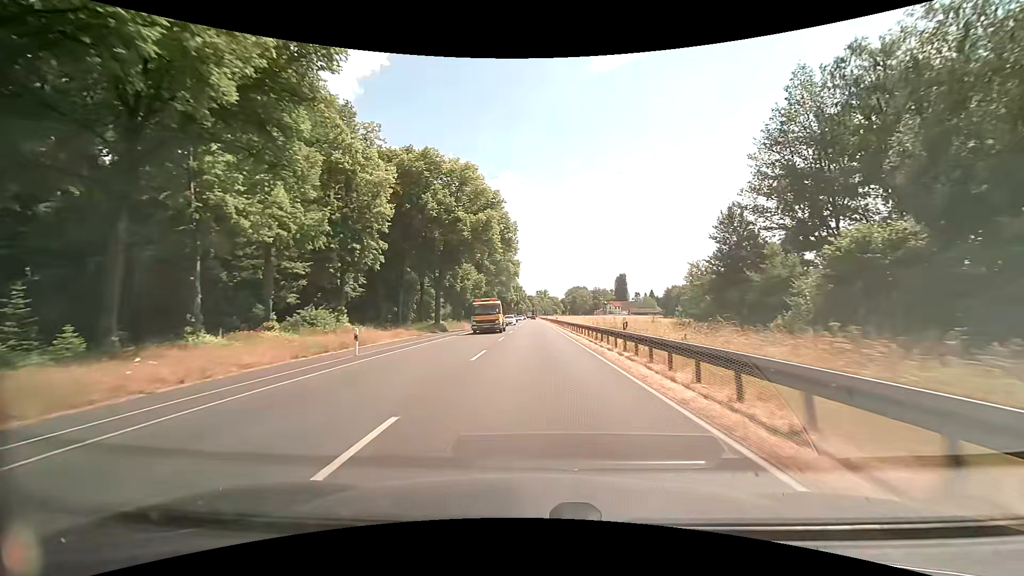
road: primary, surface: asphalt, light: Day
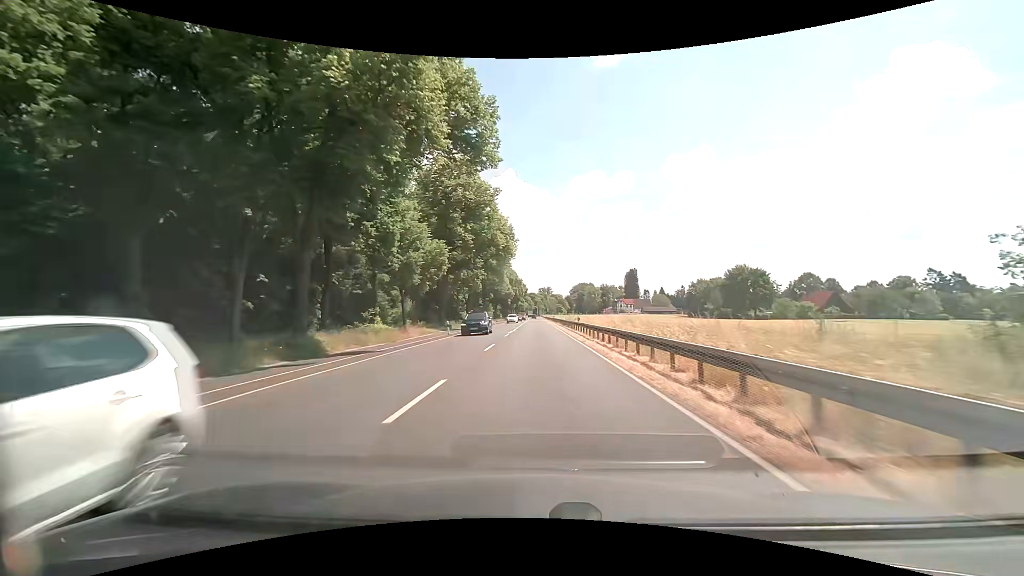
(-0.1, +32.4) m; 0°
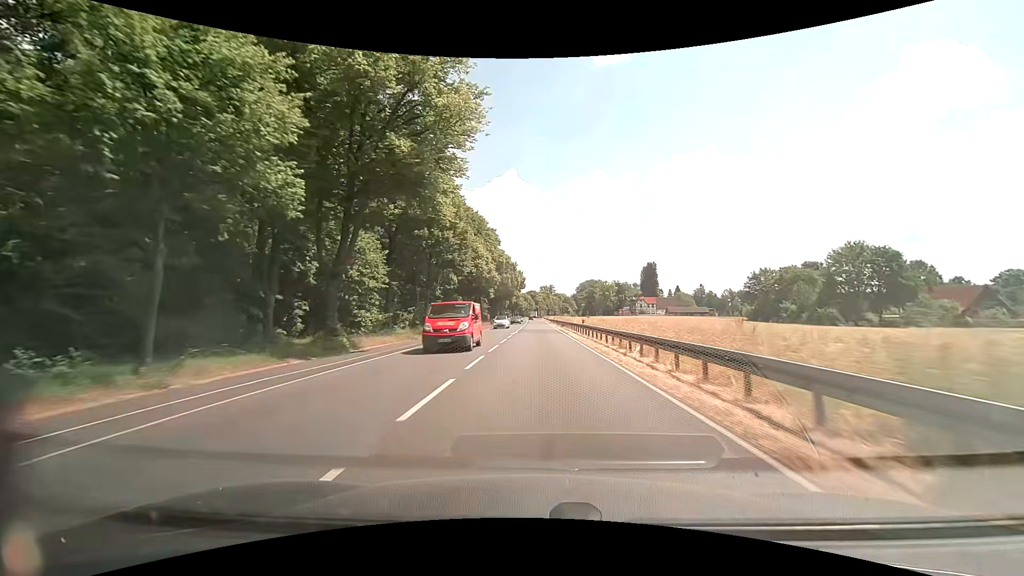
(-0.2, +54.0) m; 0°
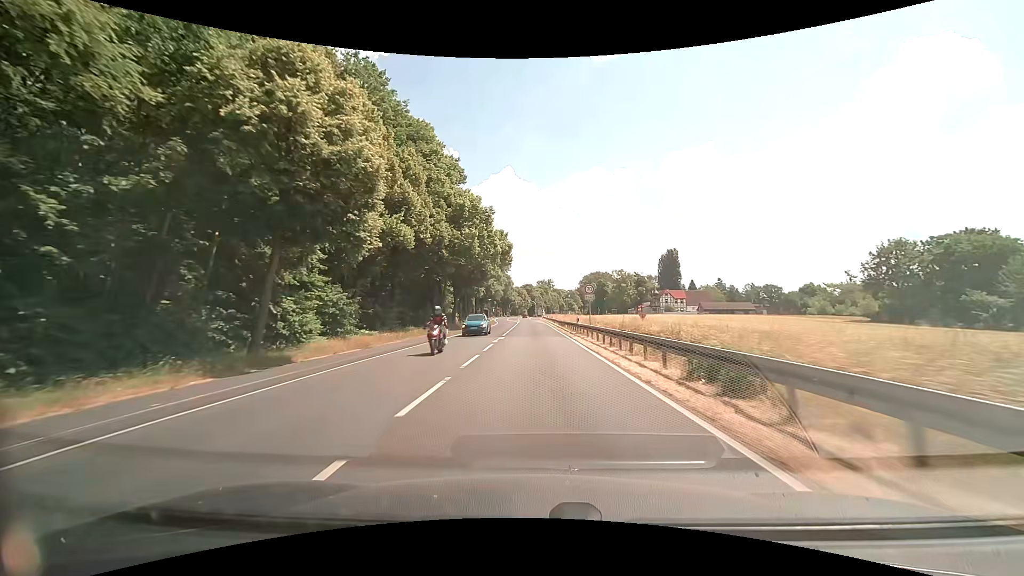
(+0.1, +54.0) m; 0°
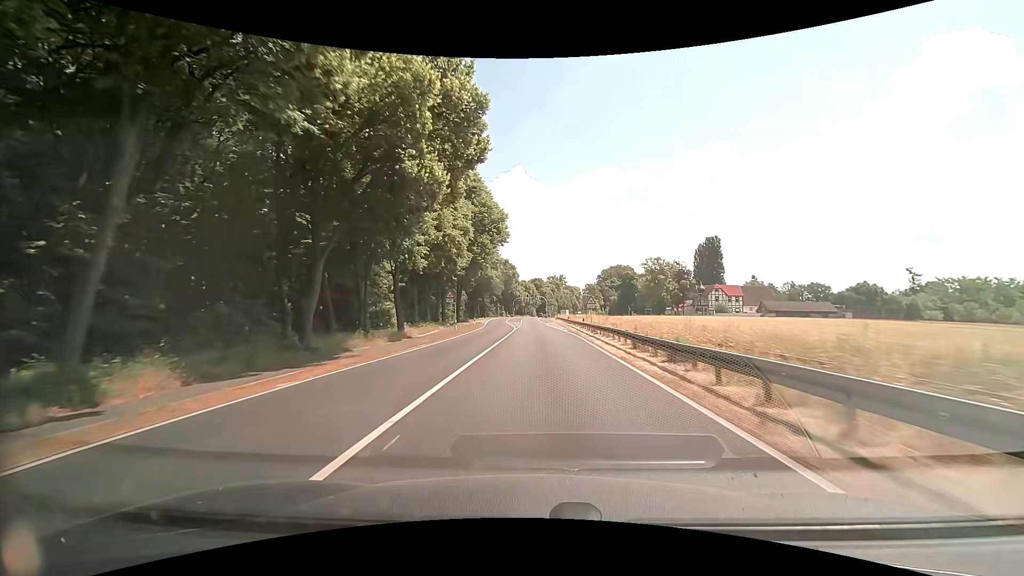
(-0.3, +43.1) m; -1°
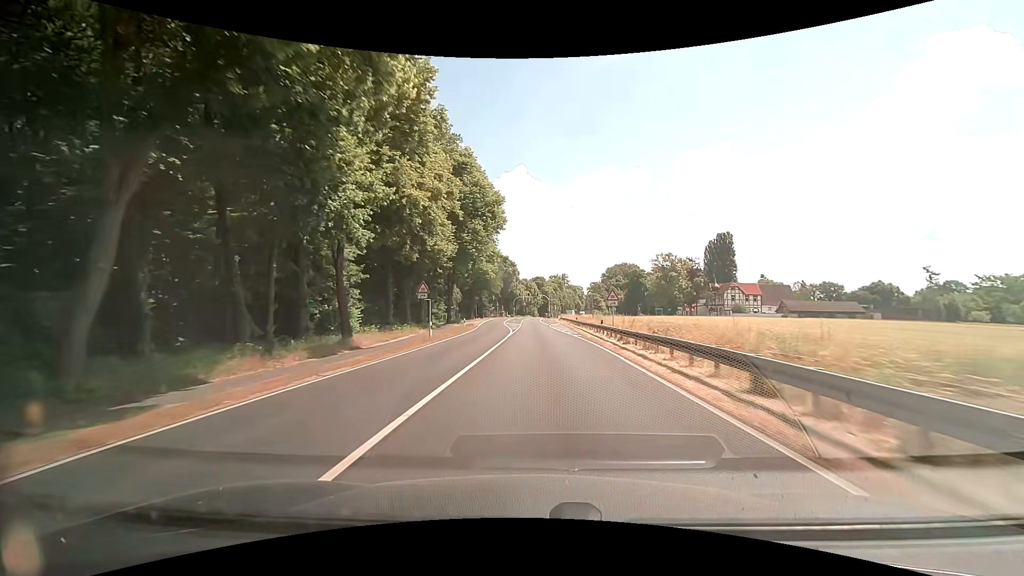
(0.0, +10.8) m; 0°
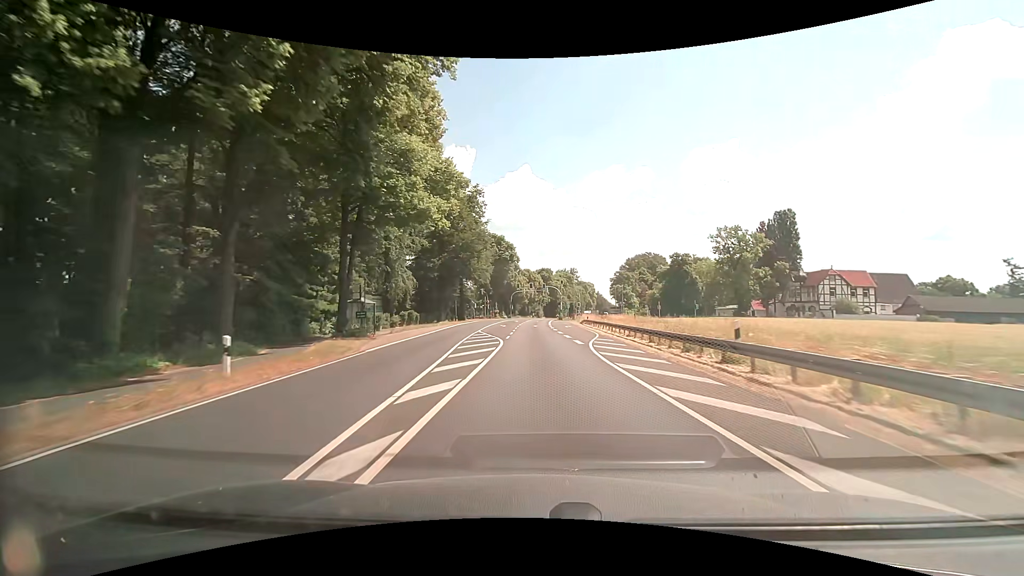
(-0.1, +43.1) m; 0°
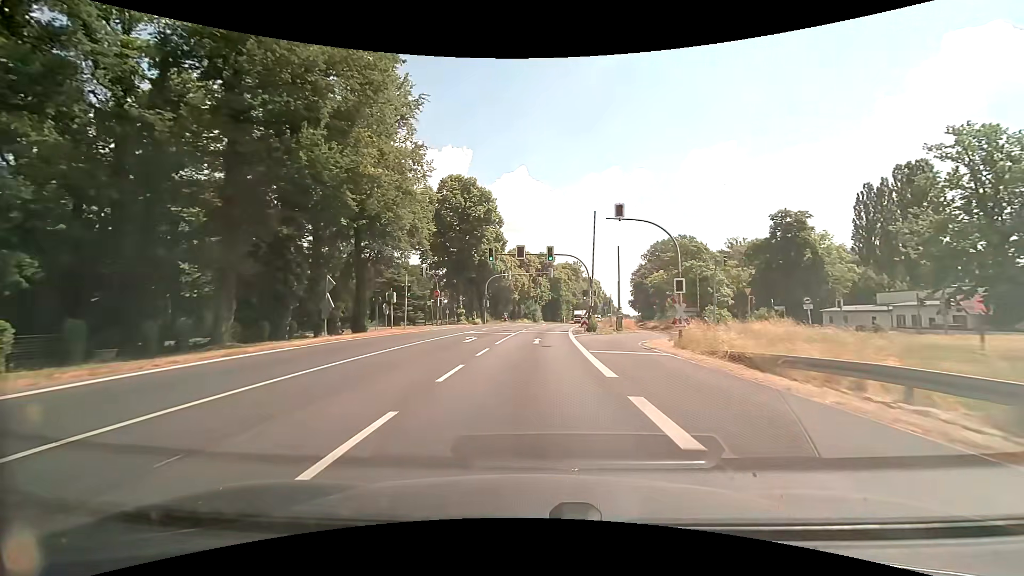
(0.0, +53.8) m; +1°
(0, +10) (0, +20) (+1, +30) (+1, +40) (+2, +50) (+3, +60) (+4, +70) (+5, +80) (+7, +90) (+9, +99) m
